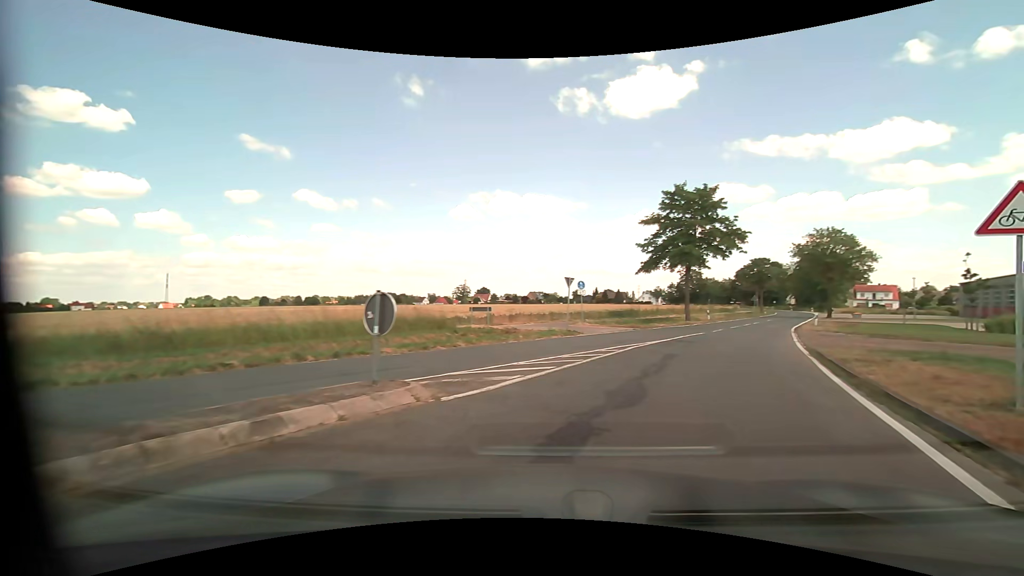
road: tertiary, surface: asphalt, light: Day
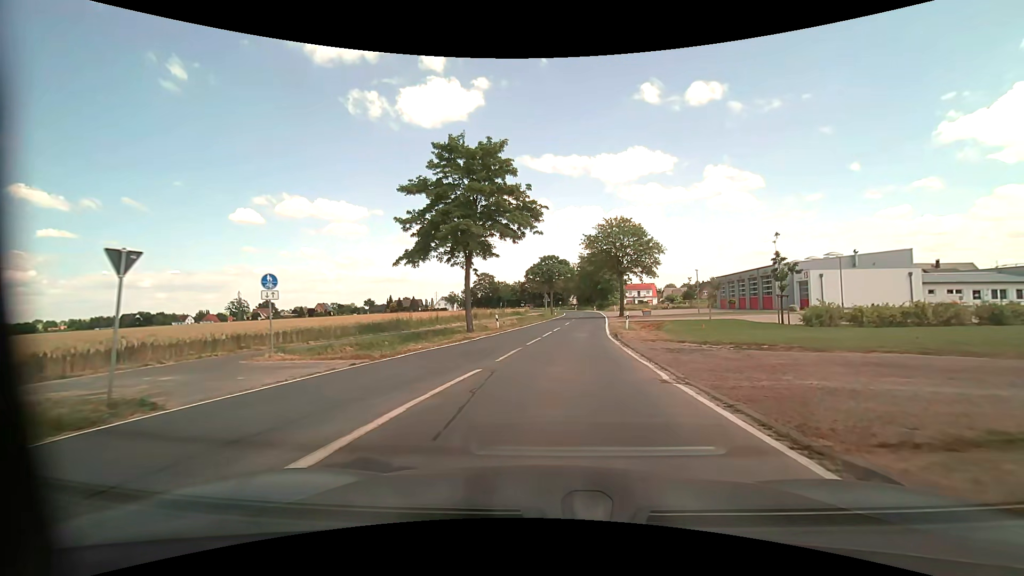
(+4.5, +14.9) m; +23°
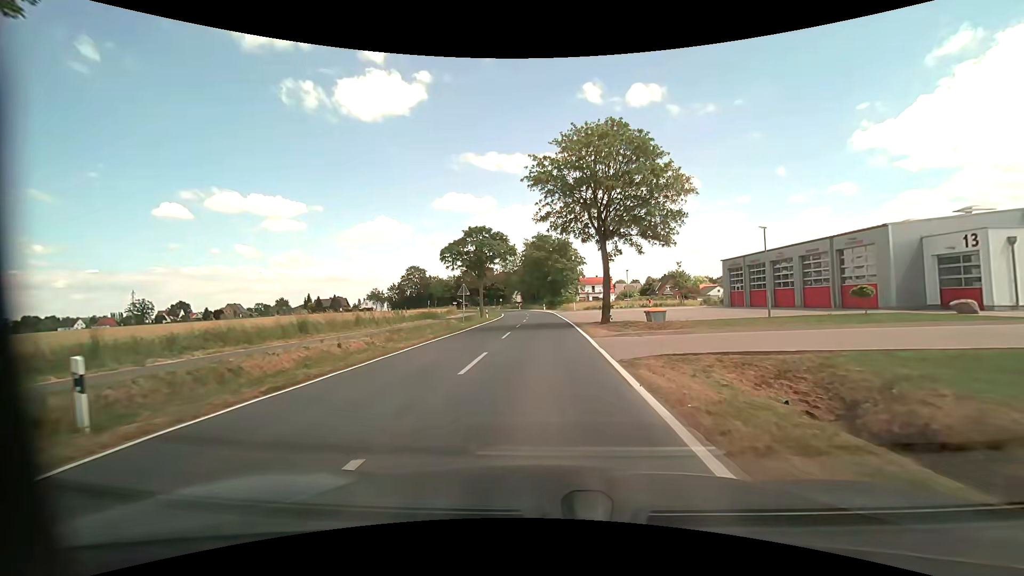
(+2.0, +28.4) m; +6°
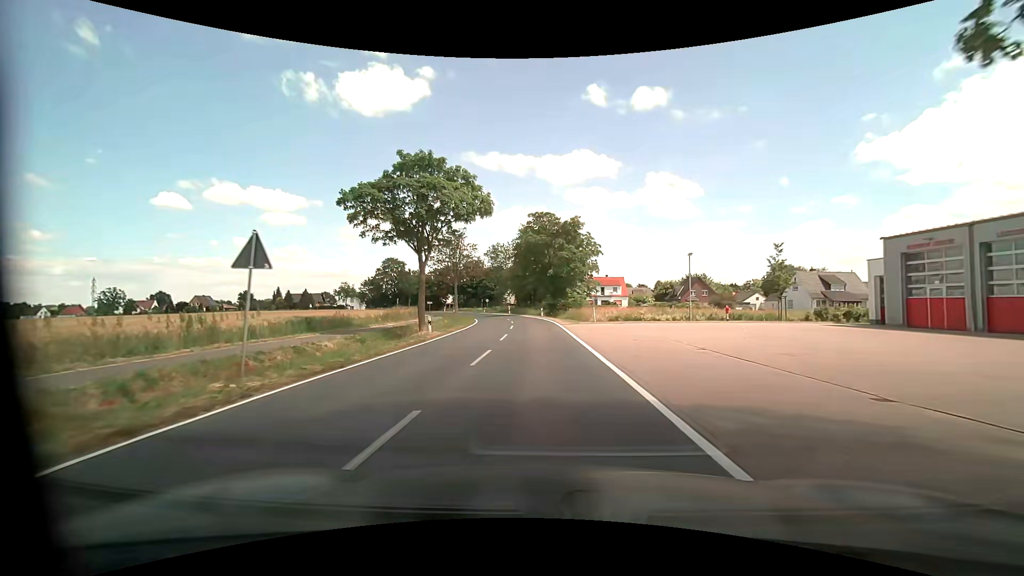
(+0.1, +25.5) m; +1°
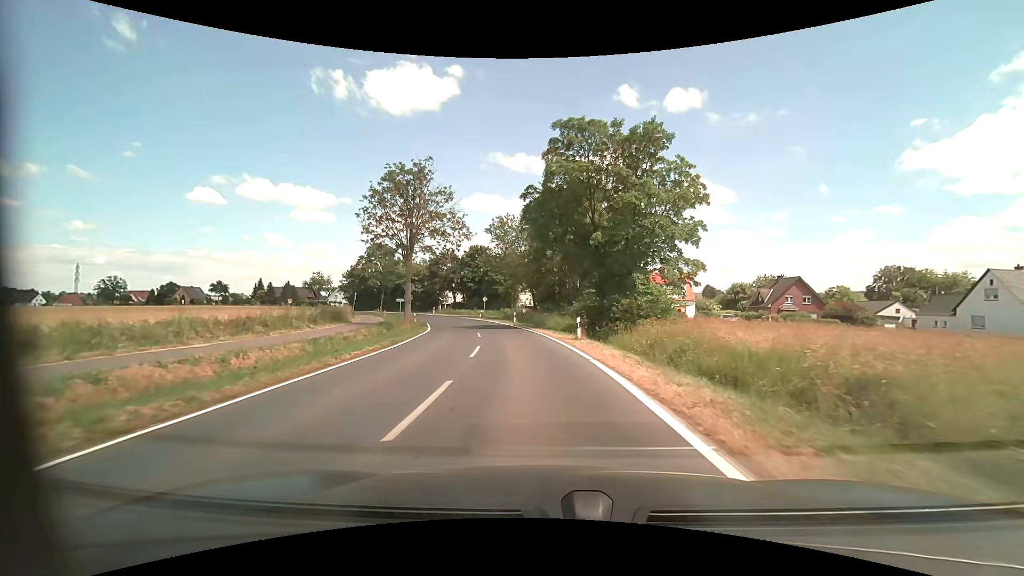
(-0.7, +34.1) m; -3°
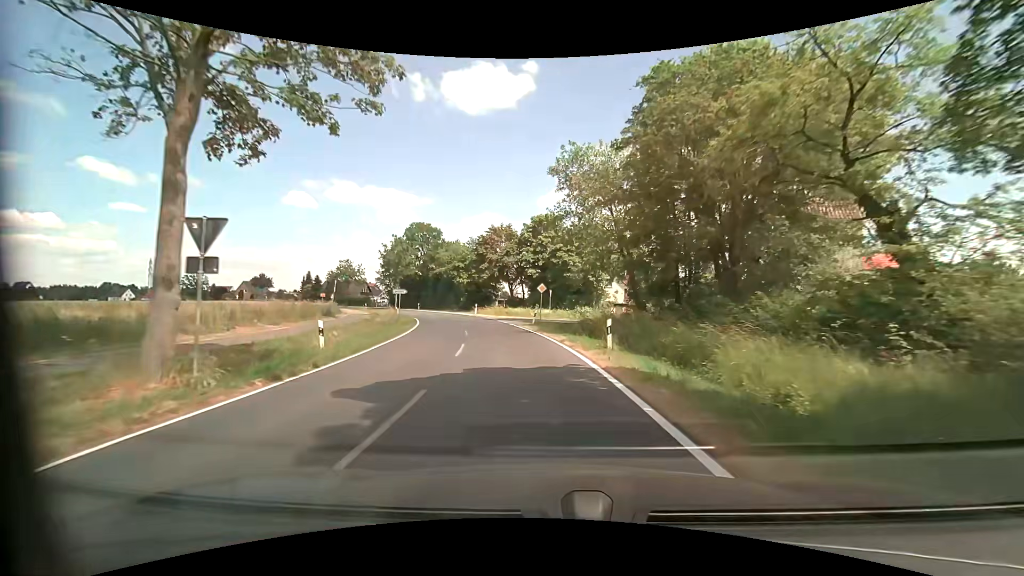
(-2.0, +28.5) m; -9°
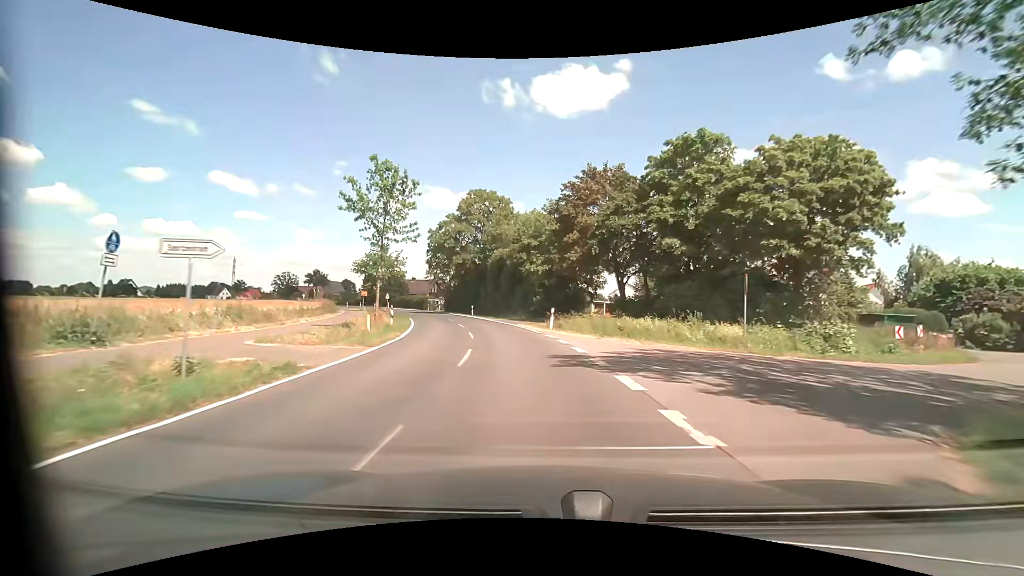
(-3.0, +29.6) m; -10°
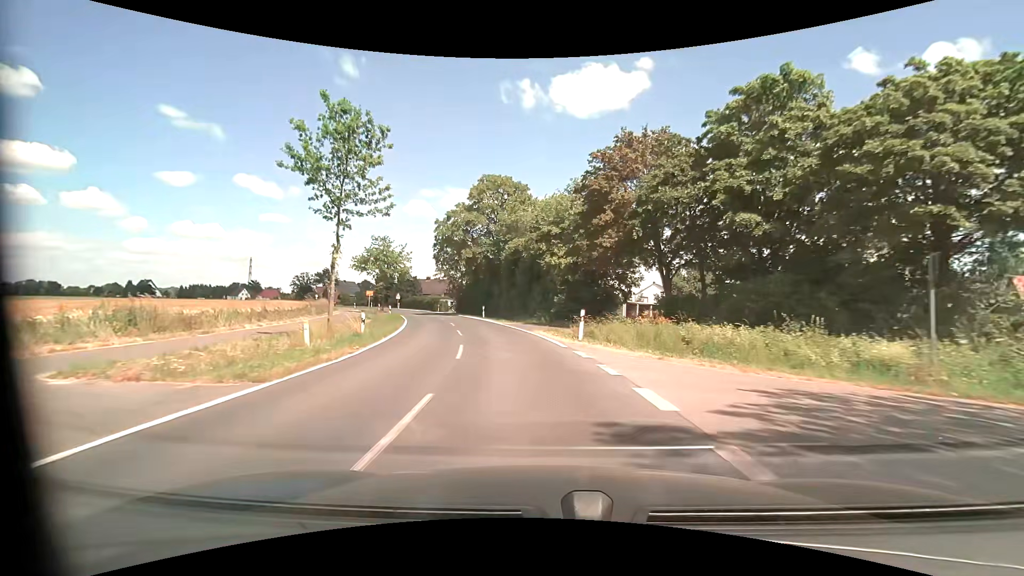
(-0.2, +7.6) m; -3°
(0, +10) (-1, +20) (-3, +30) (-6, +39) (-9, +49) (-12, +58) (-16, +68) (-20, +77) (-24, +86) (-29, +94) m
